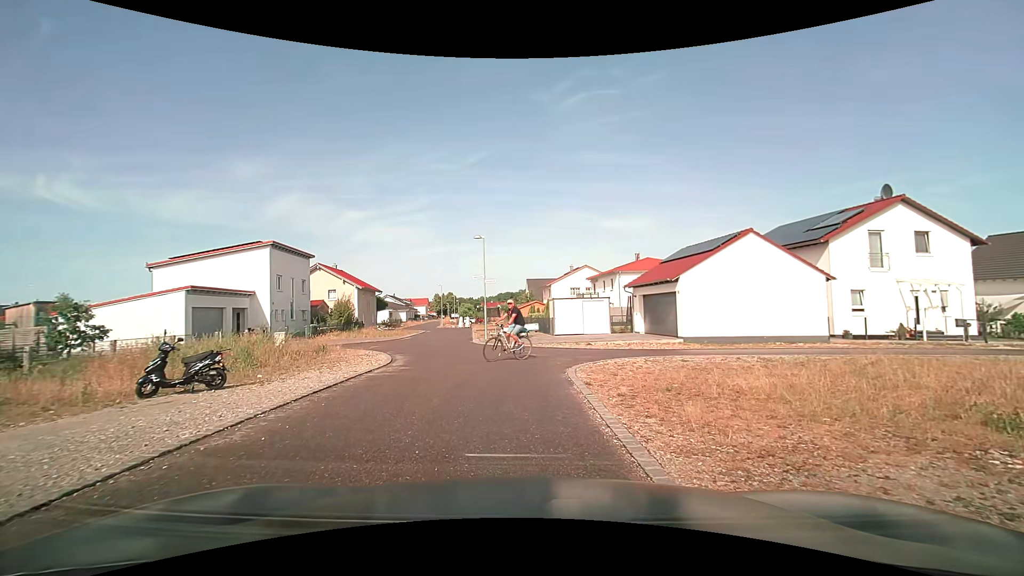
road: residential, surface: asphalt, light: Day
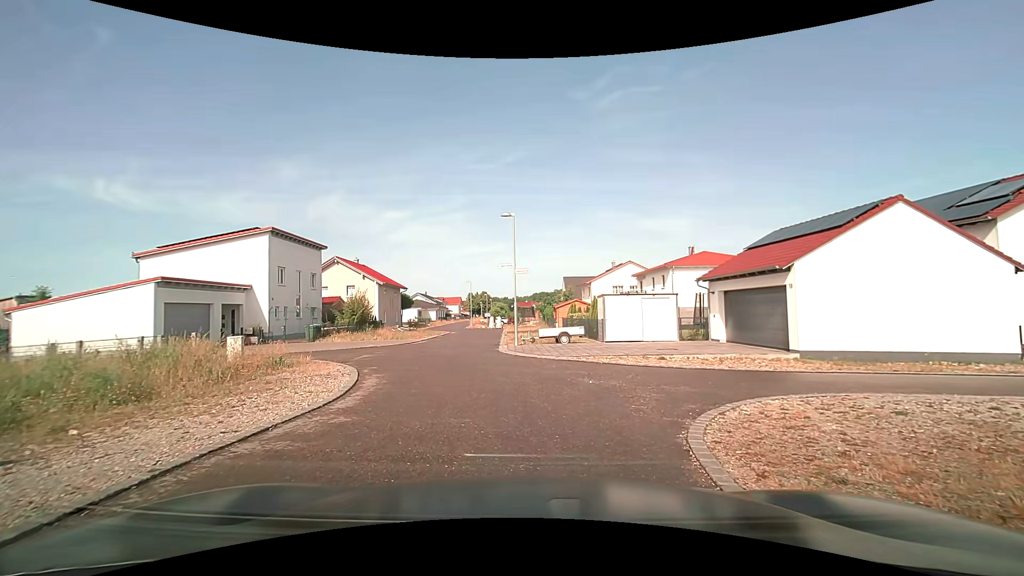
(-0.3, +6.5) m; -4°
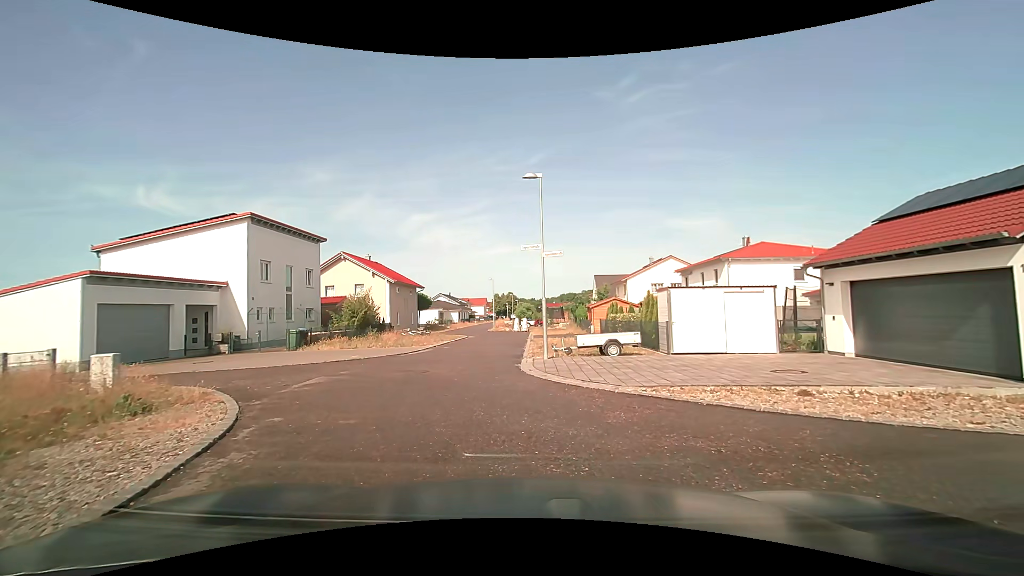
(-0.2, +6.5) m; -3°
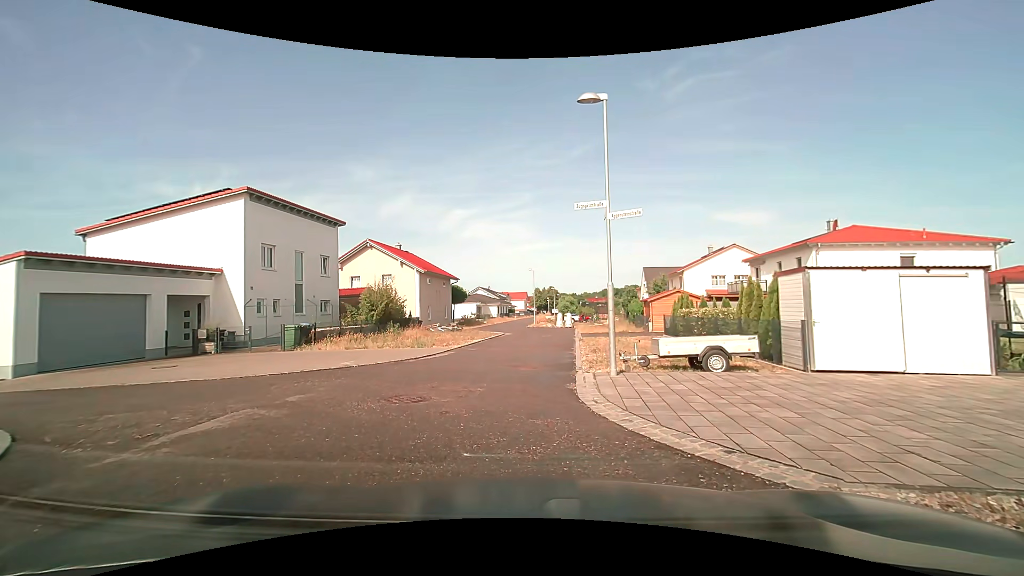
(-0.3, +5.4) m; -7°
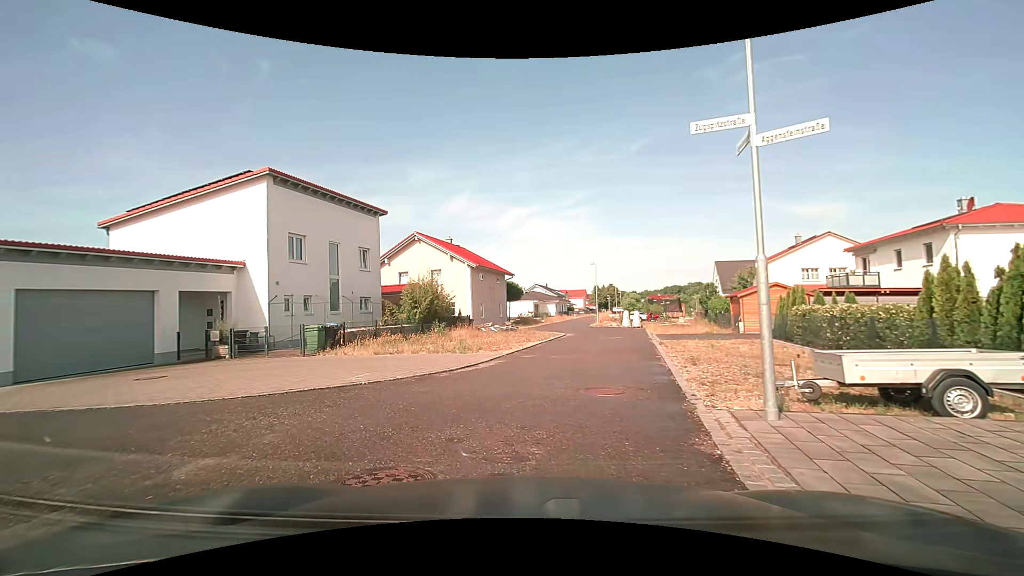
(0.0, +4.2) m; -4°
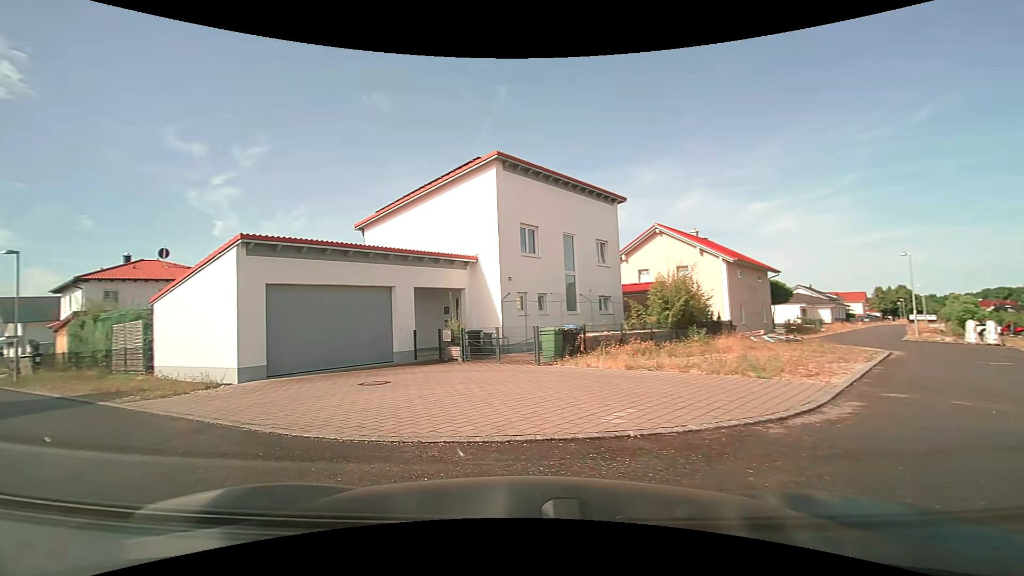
(-0.9, +4.5) m; -23°
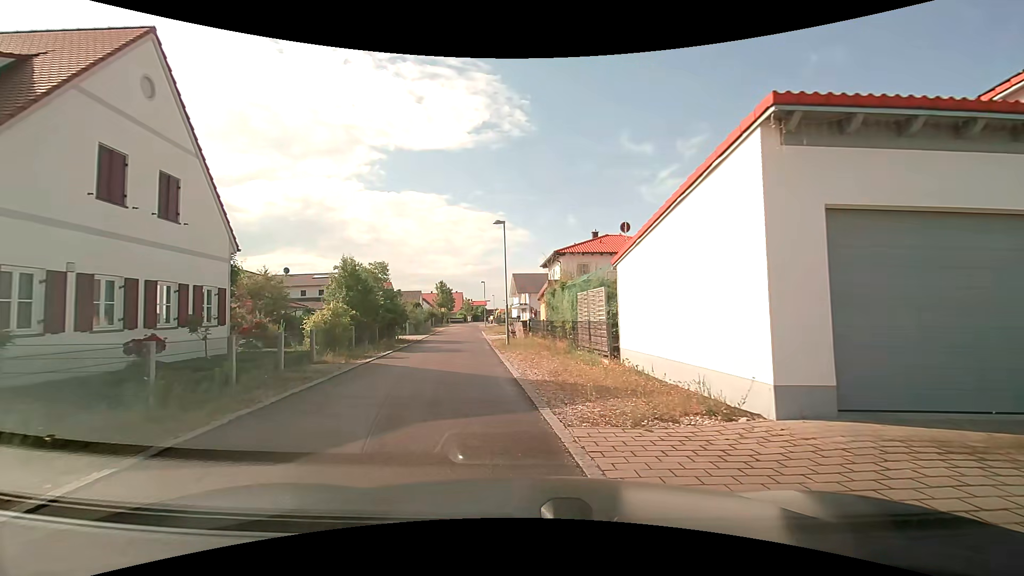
(-4.0, +7.3) m; -52°
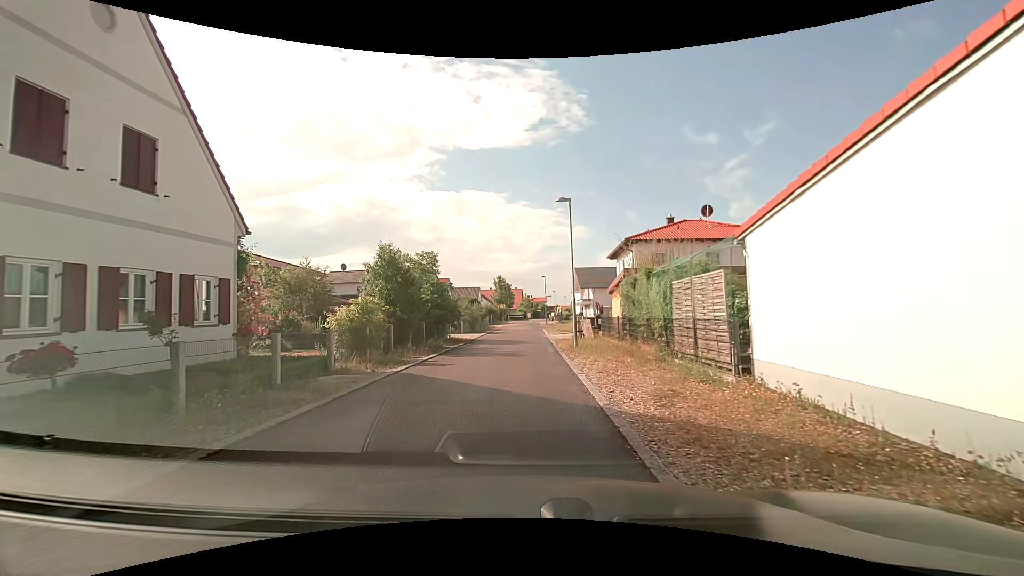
(-0.1, +4.0) m; -6°
(0, +10) (0, +20) (0, +30) (0, +40) (0, +50) (+1, +60) (+1, +70) (+1, +80) (+1, +90) (+2, +100) m
